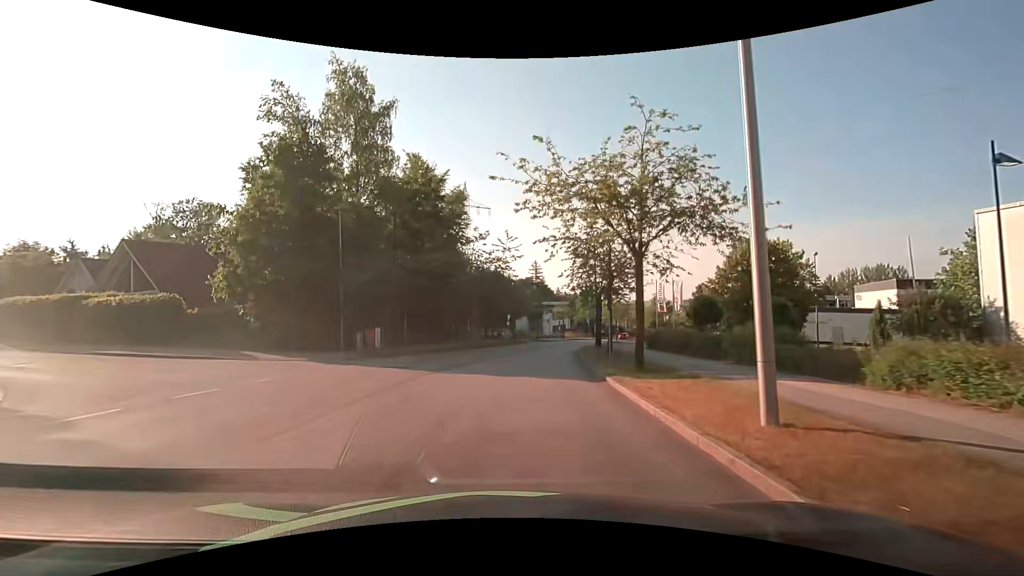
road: residential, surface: asphalt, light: Day
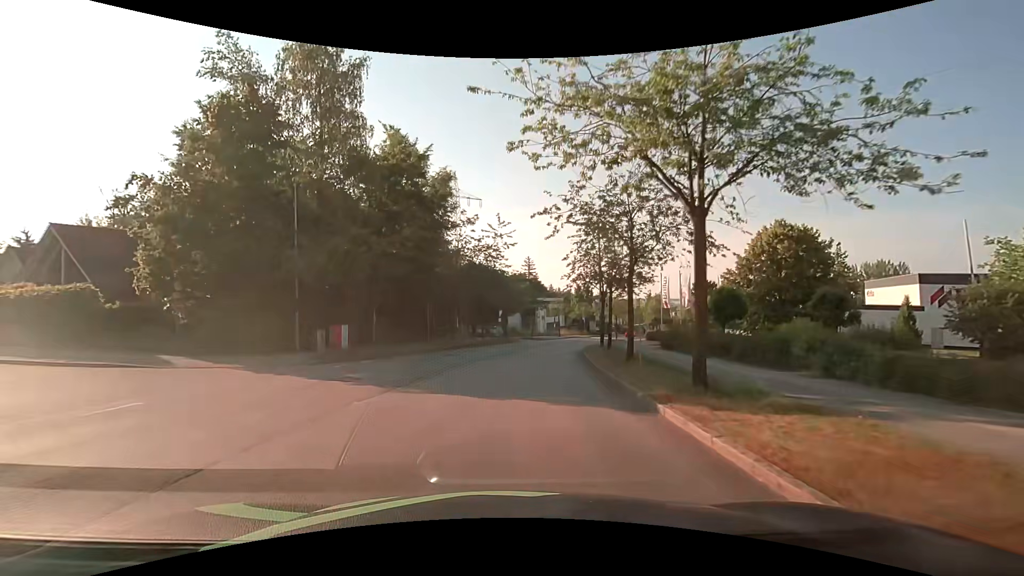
(0.0, +5.4) m; 0°
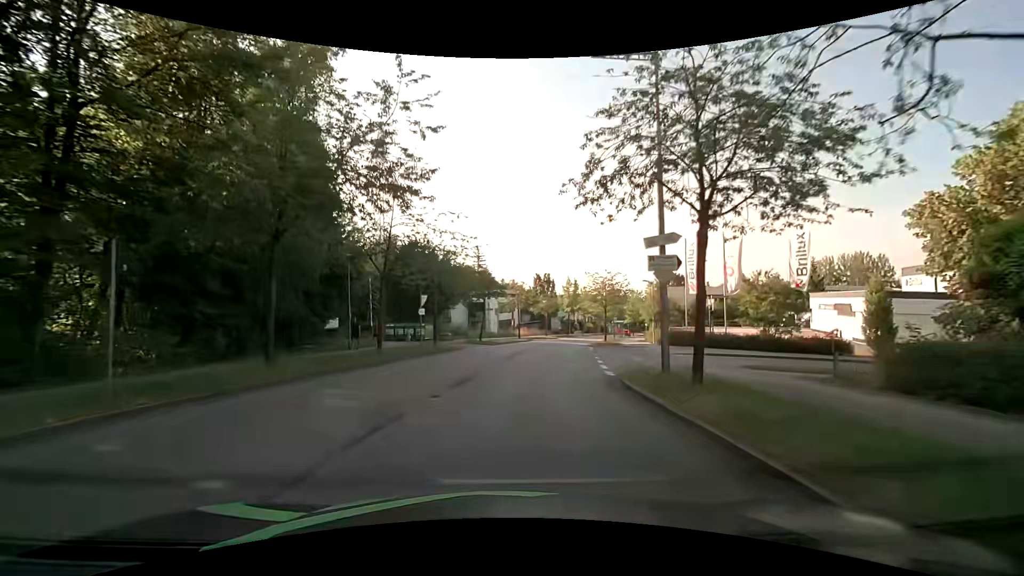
(+1.1, +22.9) m; +6°
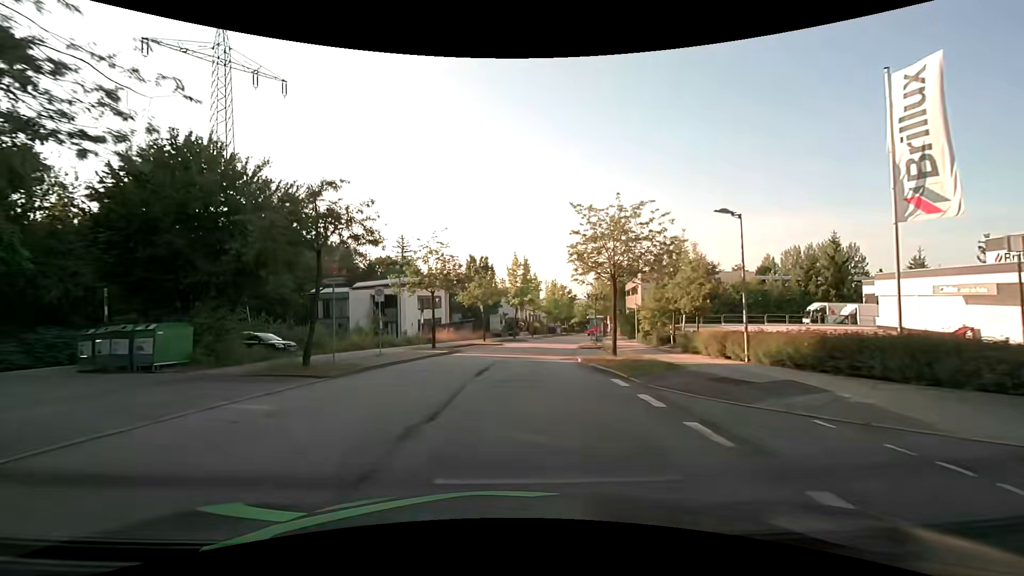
(+1.8, +25.6) m; +7°
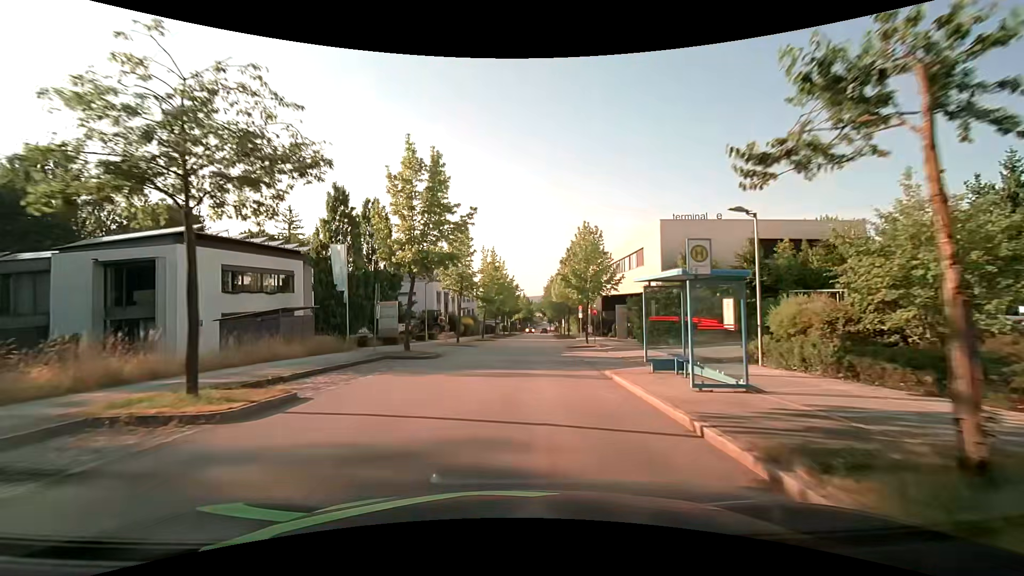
(+2.3, +33.7) m; +8°
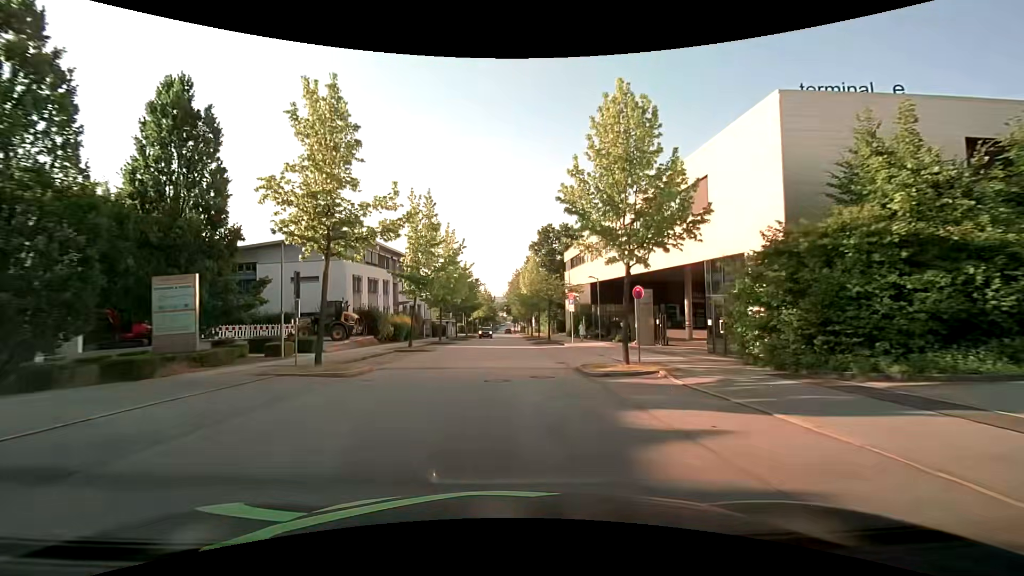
(+0.8, +21.2) m; +4°
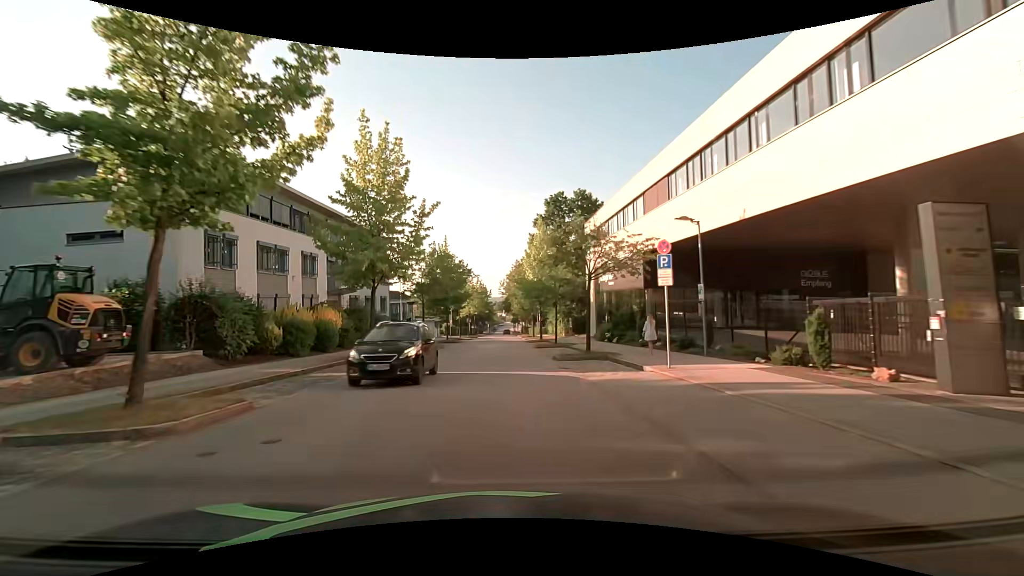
(+0.1, +21.7) m; +1°
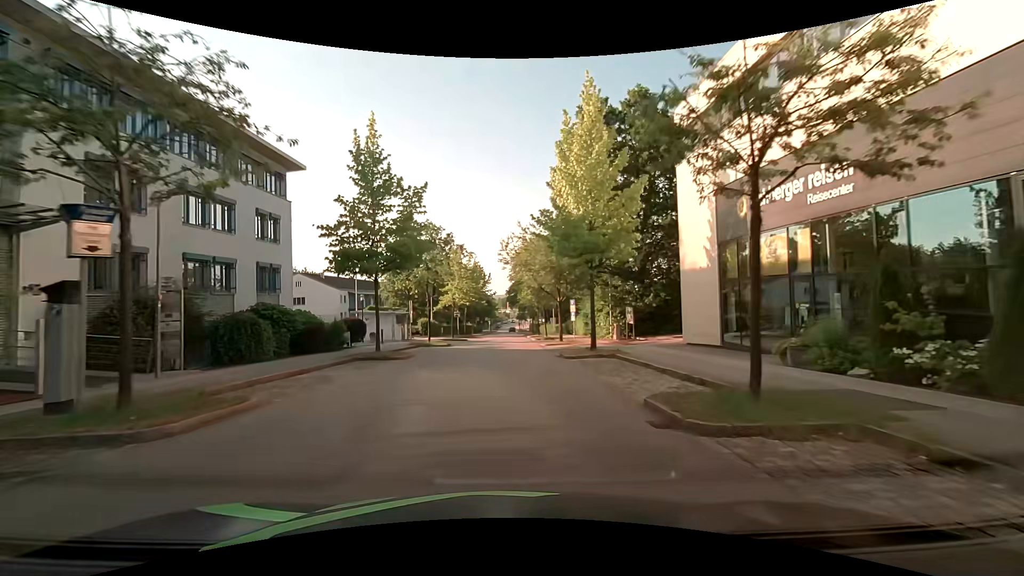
(-0.4, +28.3) m; -1°
(0, +10) (0, +20) (0, +30) (0, +40) (0, +50) (0, +60) (0, +70) (+1, +80) (+1, +90) (+1, +100) m
